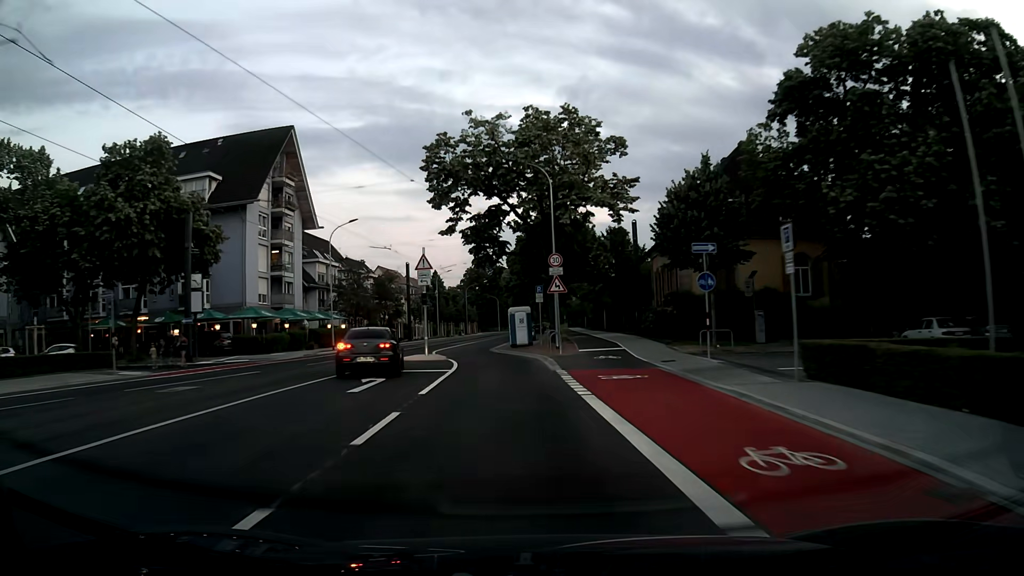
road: secondary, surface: asphalt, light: Sunrise
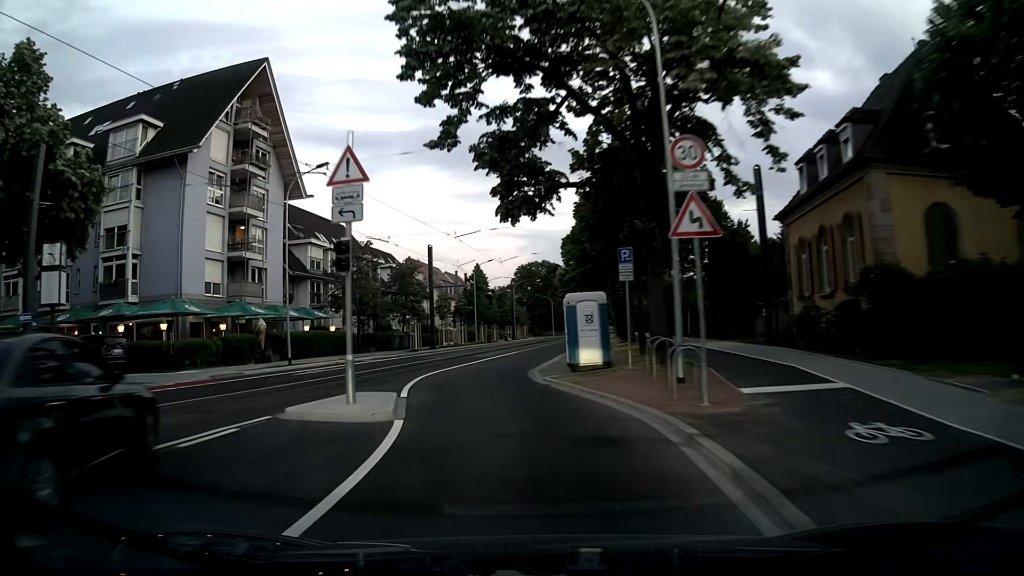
(-0.6, +18.5) m; -5°
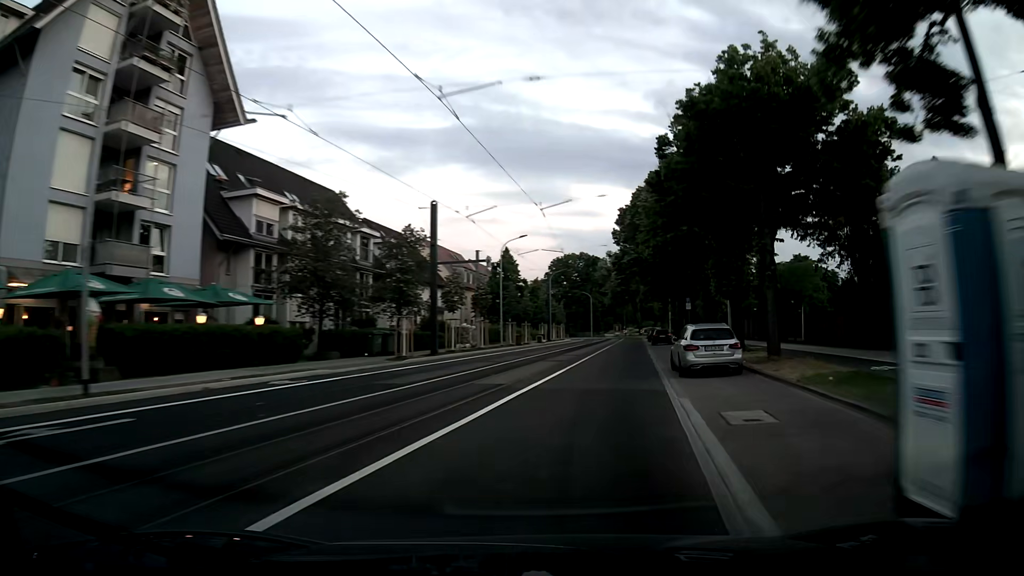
(-1.1, +18.7) m; -2°
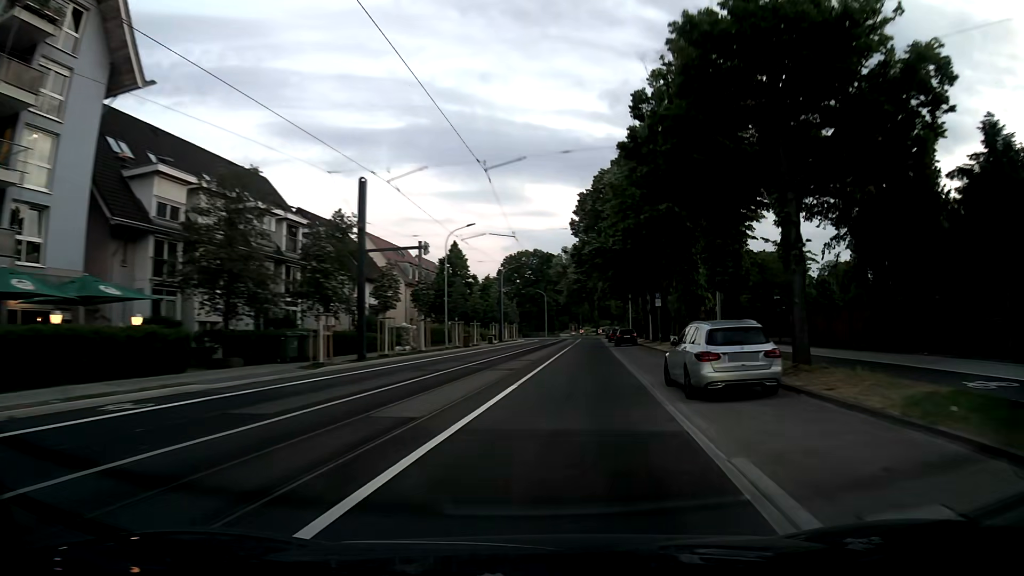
(+0.1, +6.3) m; +2°
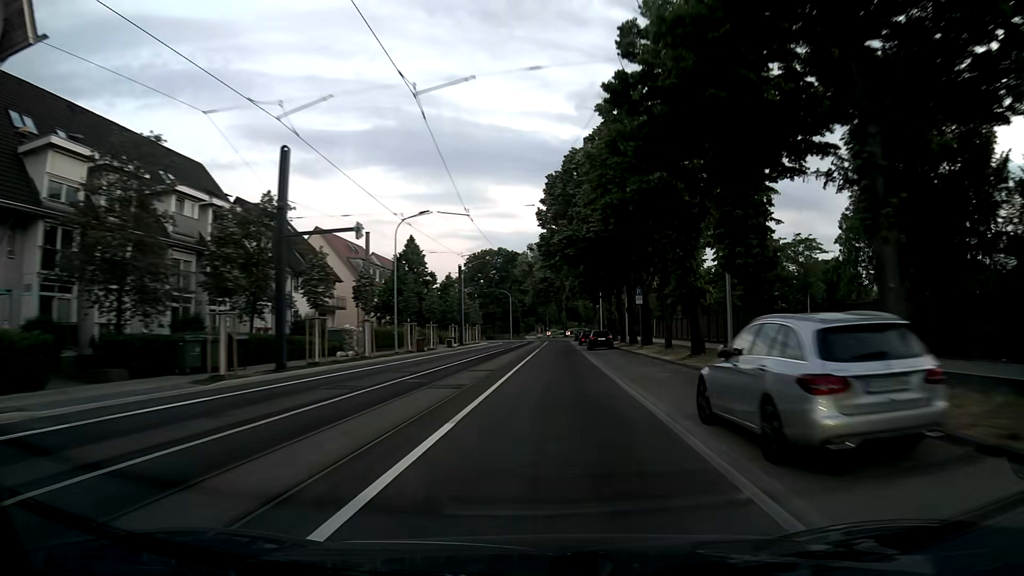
(+0.3, +6.3) m; +4°
(0, +10) (0, +20) (+1, +30) (+1, +40) (+1, +50) (+2, +60) (+2, +70) (+2, +80) (+3, +90) (+3, +100) m
